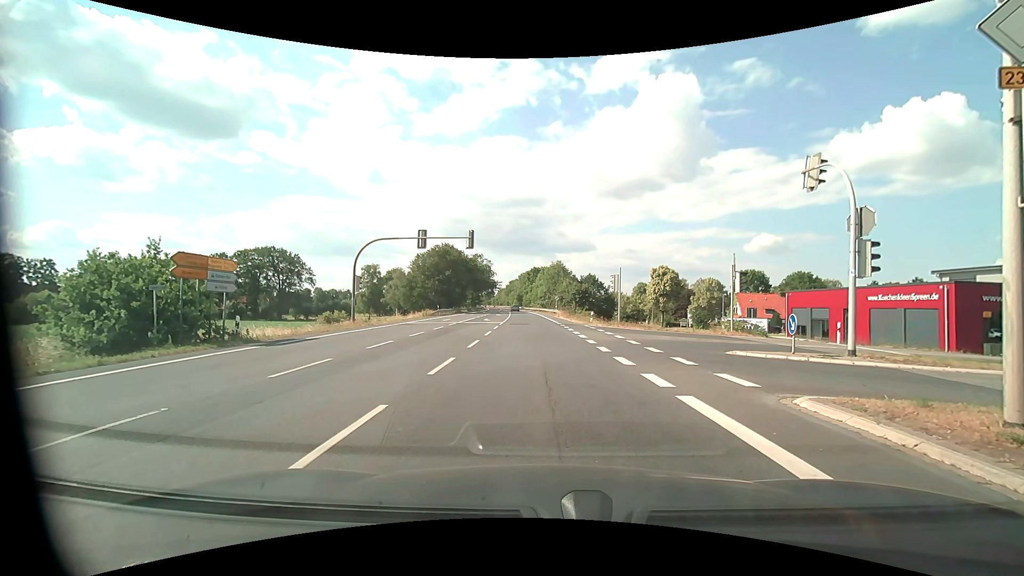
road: primary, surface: asphalt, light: Day
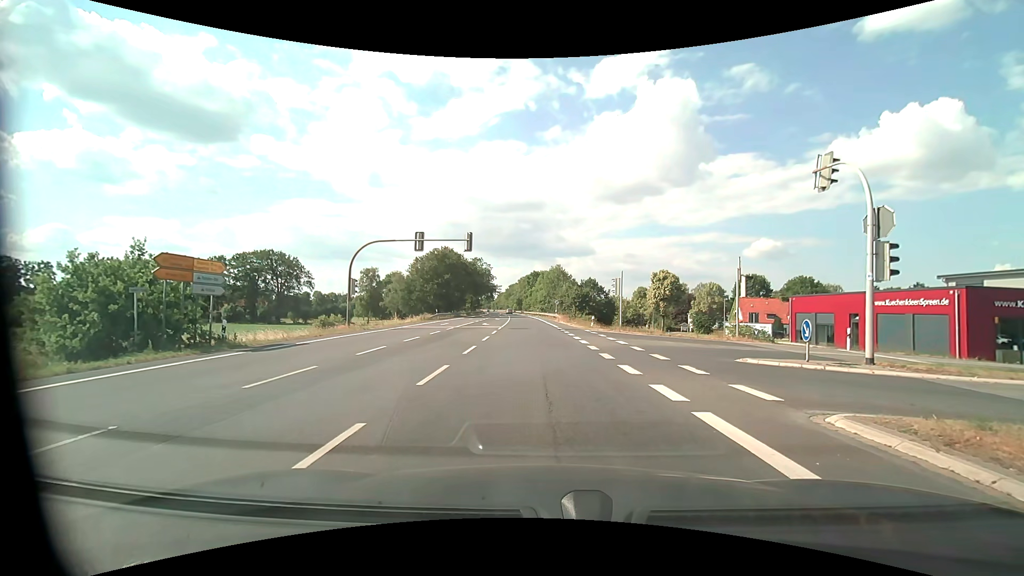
(0.0, +0.9) m; 0°
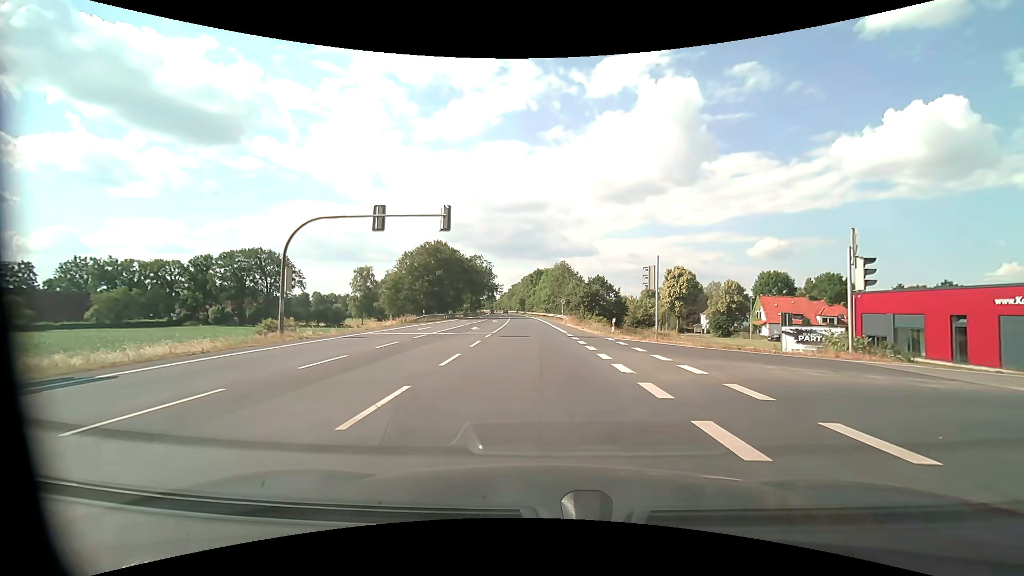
(0.0, +9.9) m; -1°
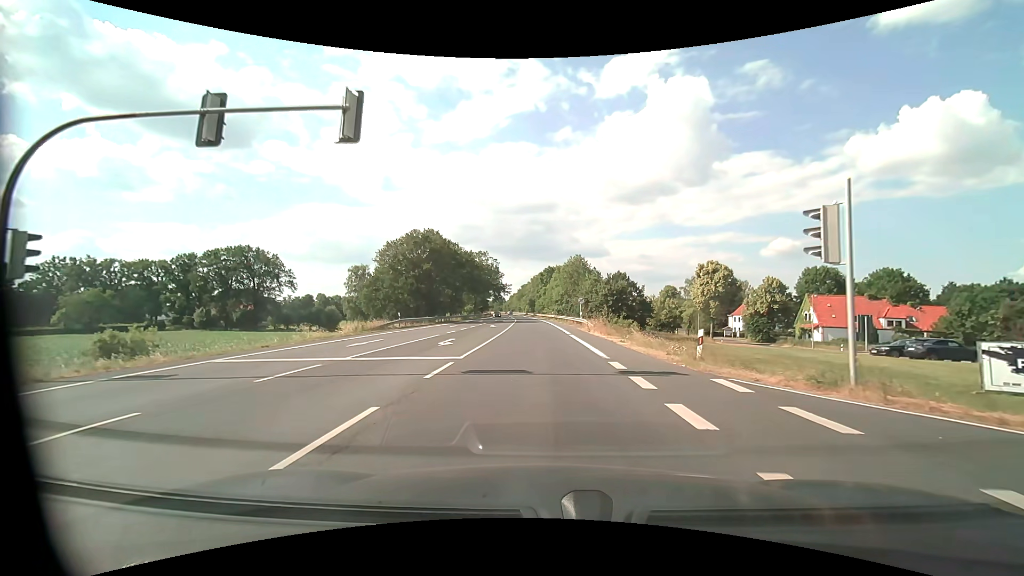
(-0.1, +14.3) m; -1°
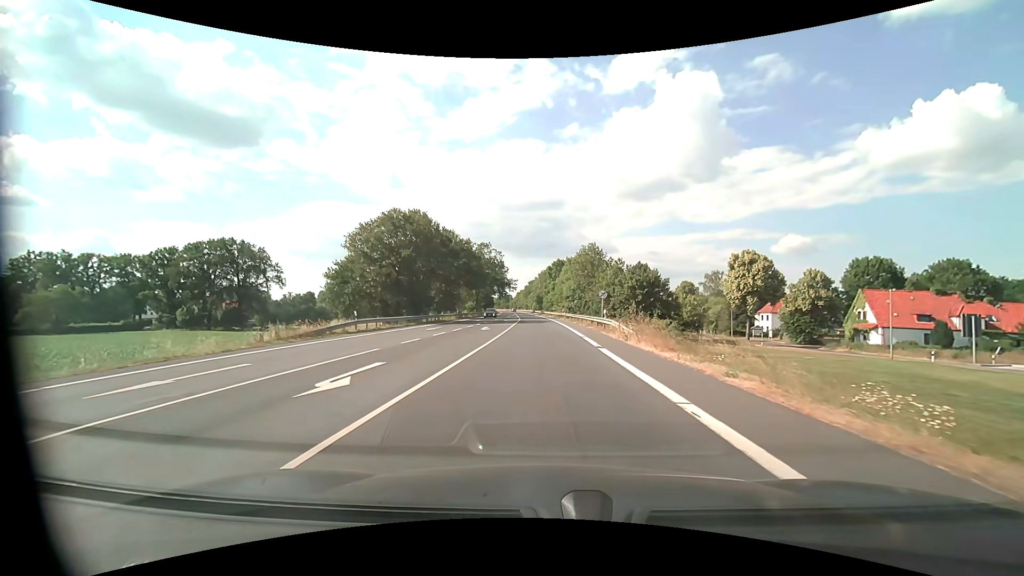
(-0.1, +12.3) m; -1°
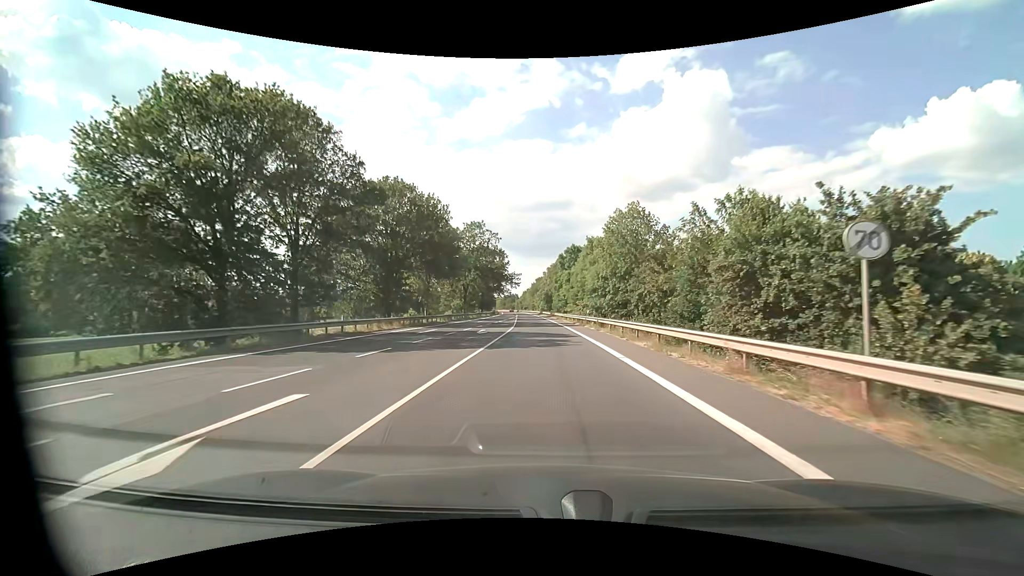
(-0.3, +30.4) m; -1°
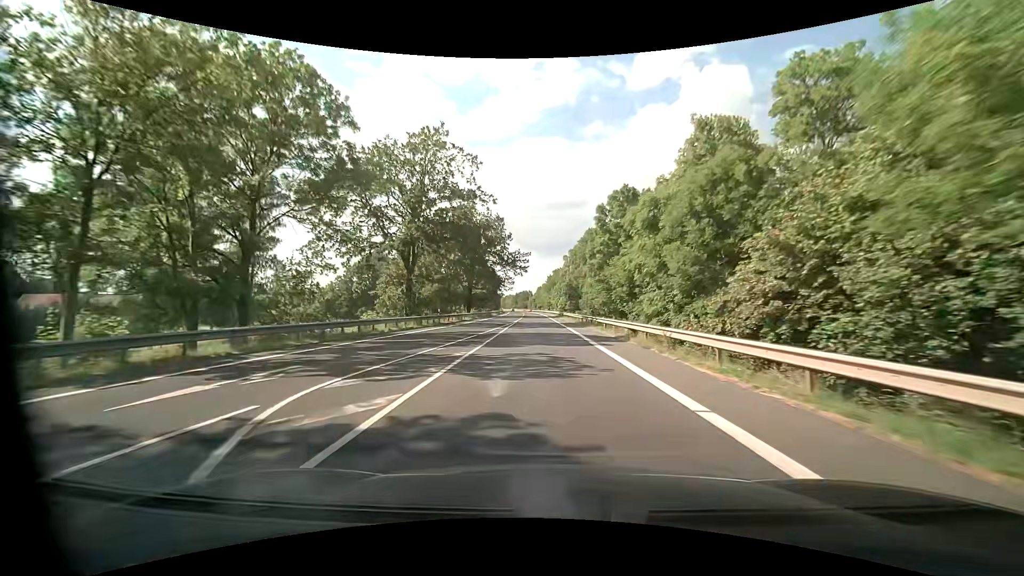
(-0.6, +47.5) m; -2°
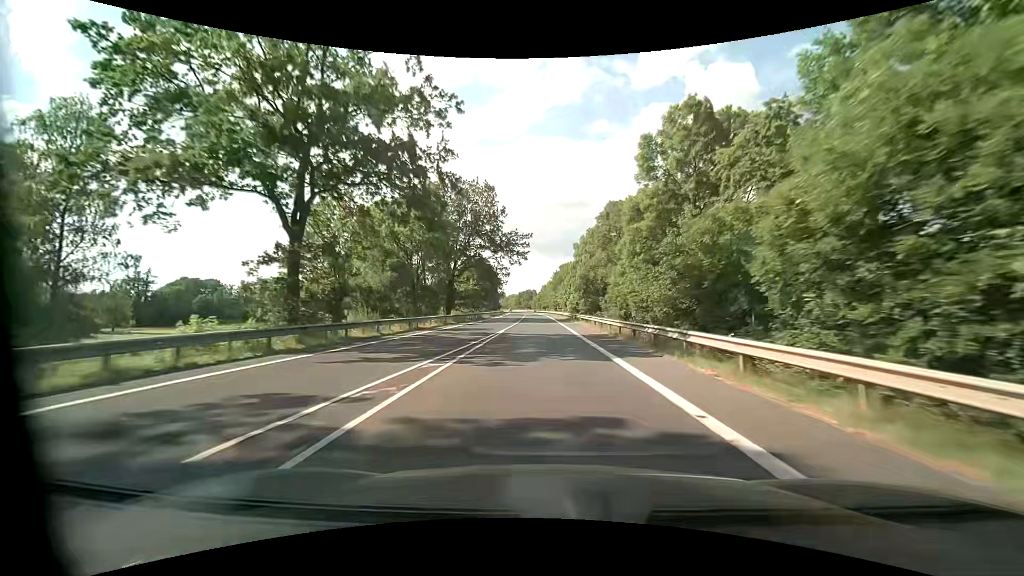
(0.0, +21.8) m; 0°
(0, +10) (0, +20) (0, +30) (0, +40) (0, +50) (-1, +60) (-1, +70) (-1, +80) (-1, +90) (-2, +100) m
